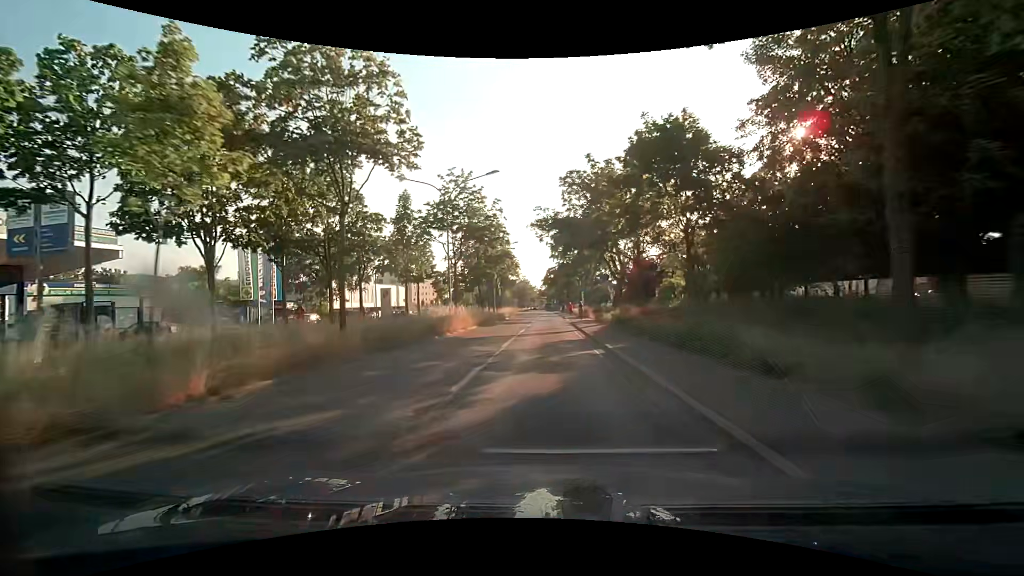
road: primary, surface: asphalt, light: Day
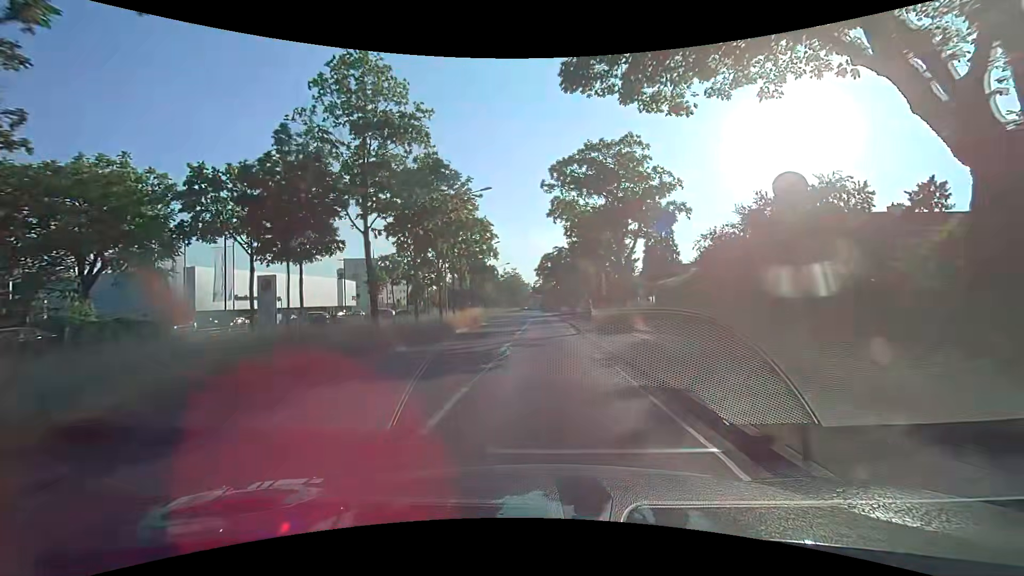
(+0.2, +29.4) m; 0°
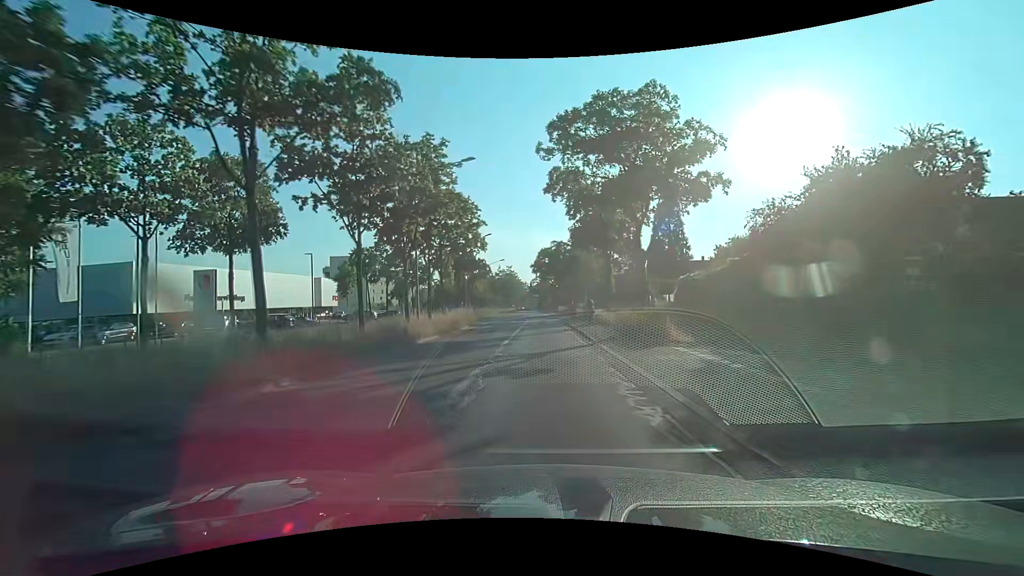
(0.0, +7.2) m; +1°
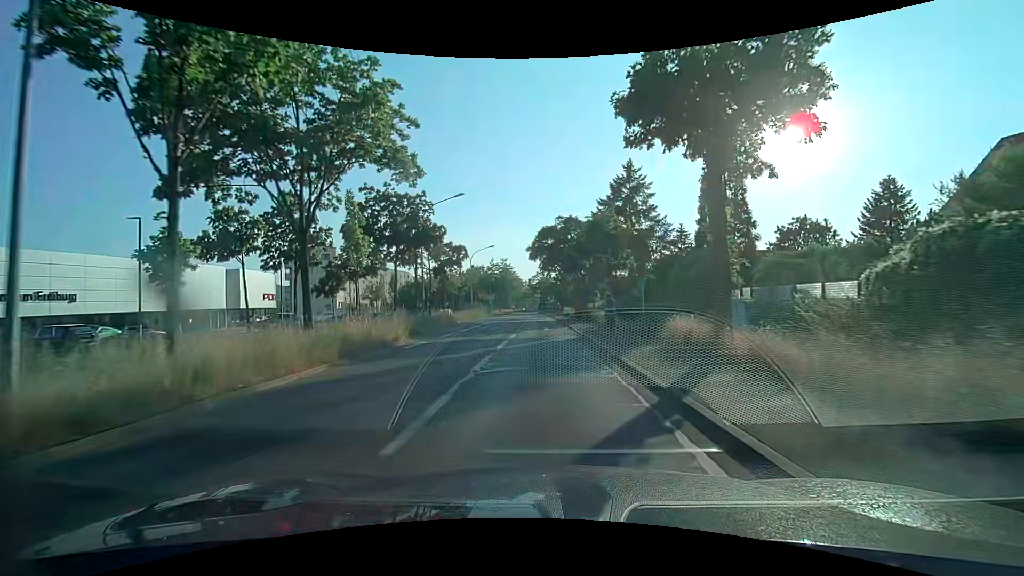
(+0.1, +21.5) m; 0°
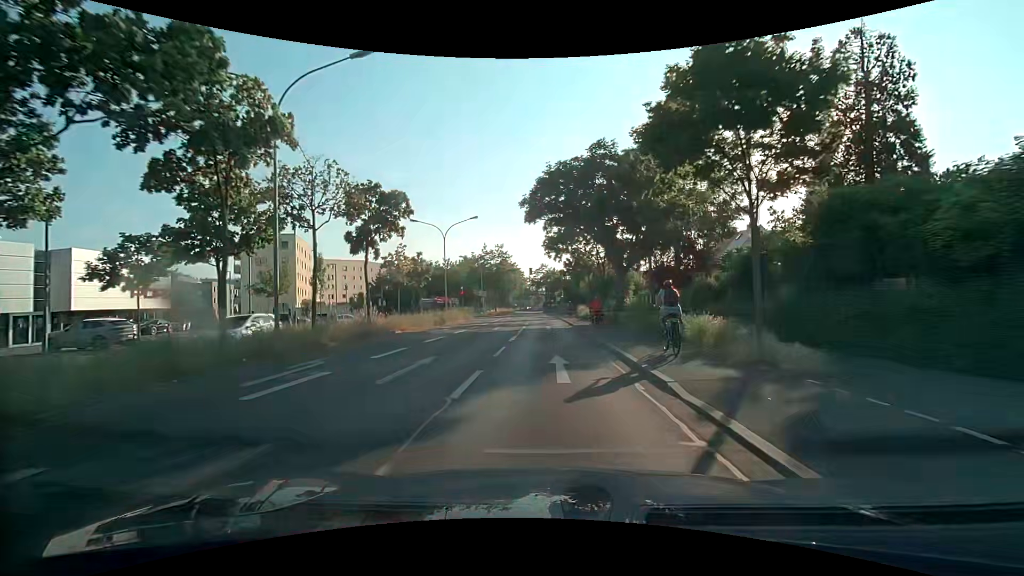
(-0.1, +21.3) m; -1°
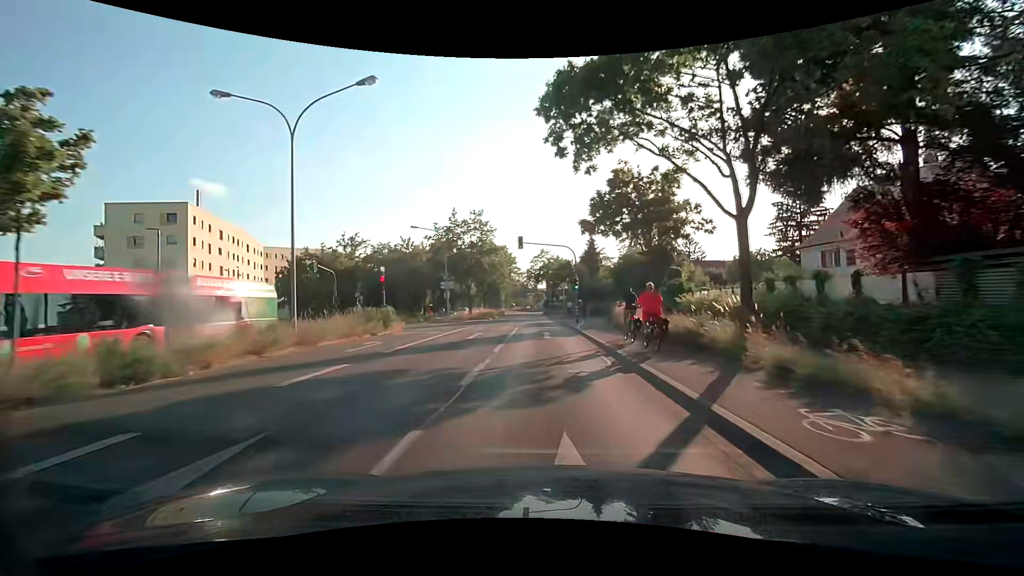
(+0.3, +29.0) m; 0°
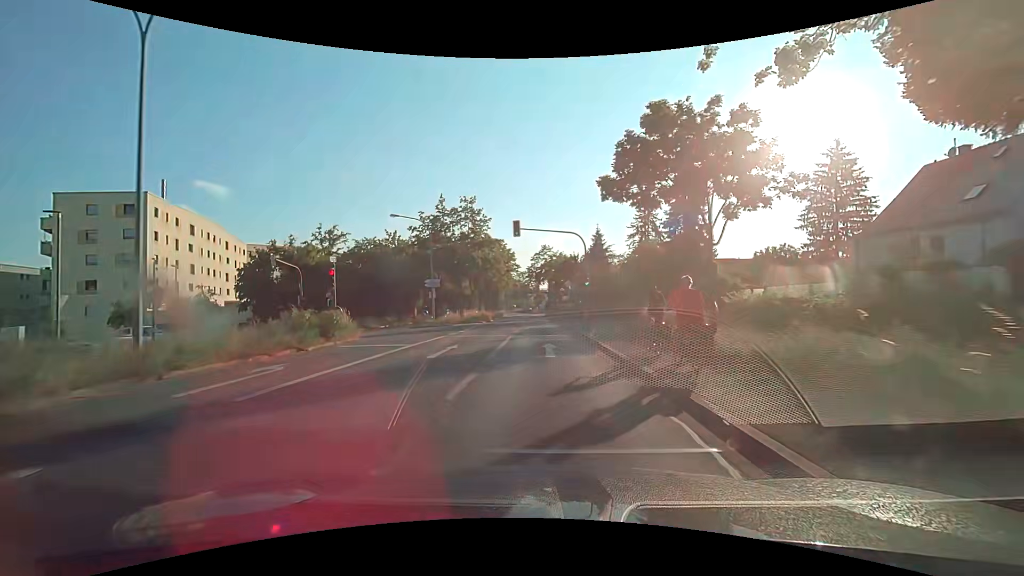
(0.0, +7.3) m; 0°
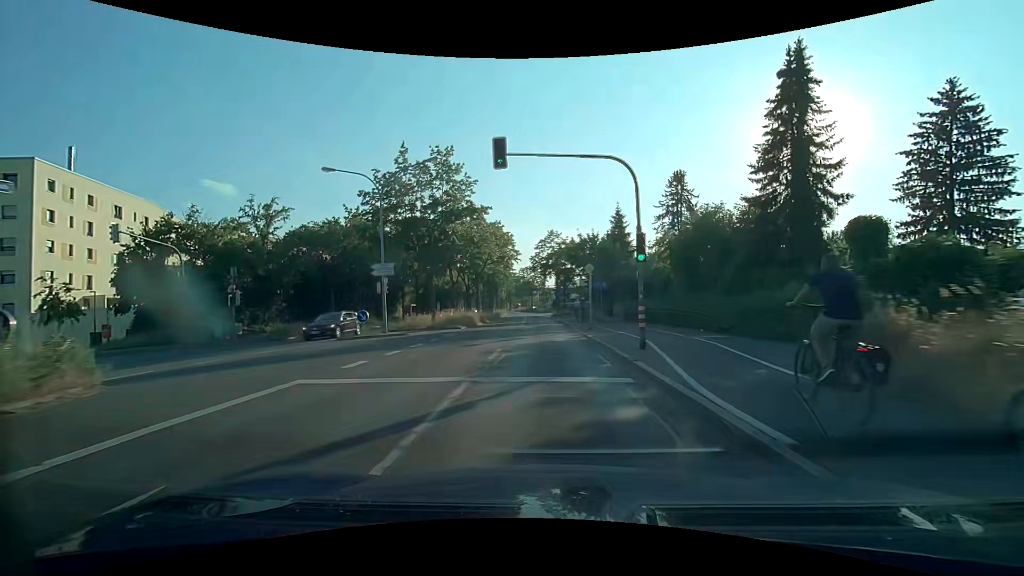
(0.0, +14.5) m; 0°
(0, +10) (0, +20) (0, +30) (0, +40) (-1, +50) (-1, +60) (-1, +70) (-1, +80) (-2, +90) (-2, +100) m
